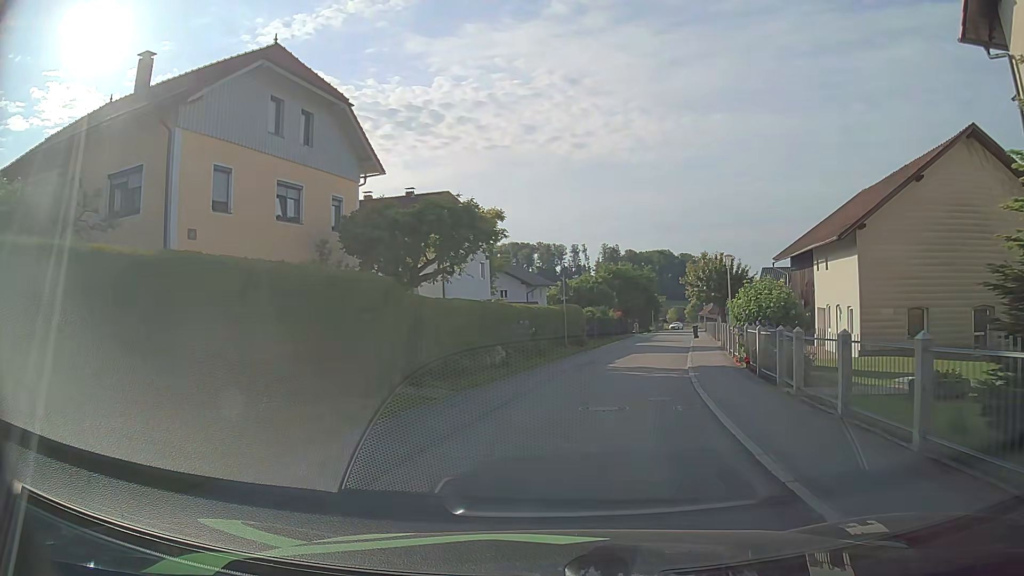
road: residential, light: Day
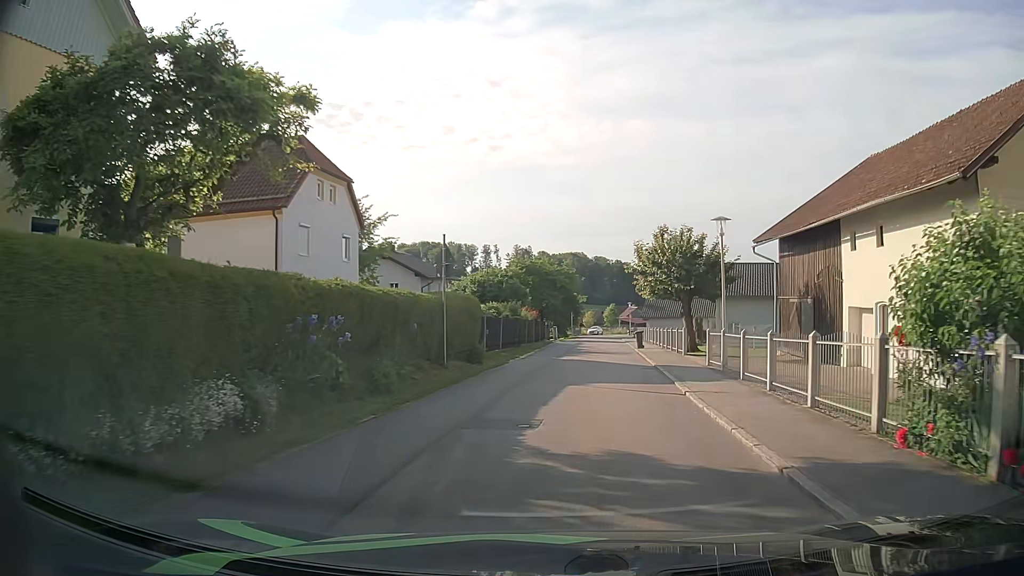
(+1.0, +13.4) m; +8°
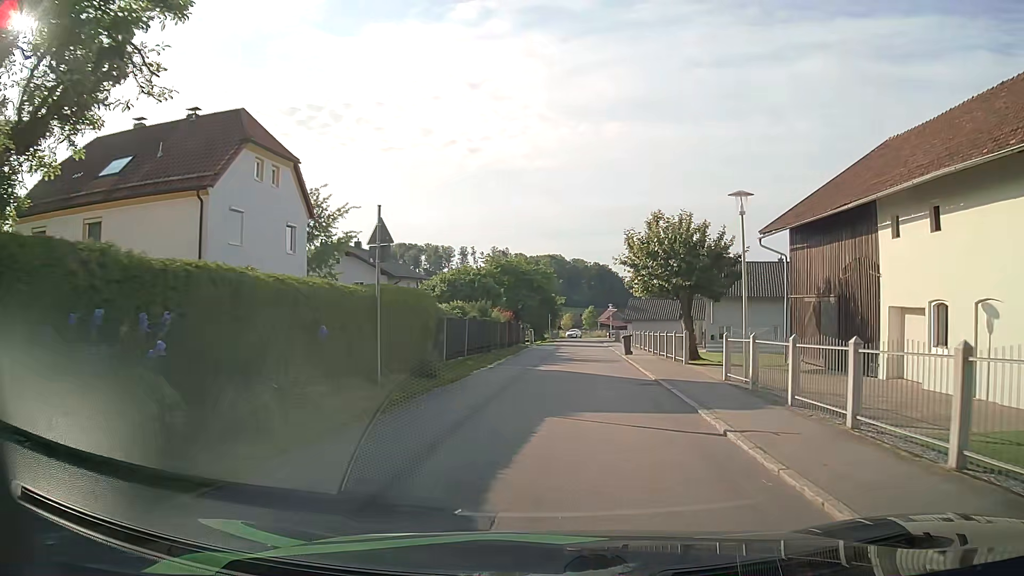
(+0.1, +4.6) m; +2°
(0, +10) (+1, +20) (+1, +30) (+2, +40) (+2, +50) (+3, +60) (+3, +70) (+4, +80) (+4, +90) (+5, +100) m
